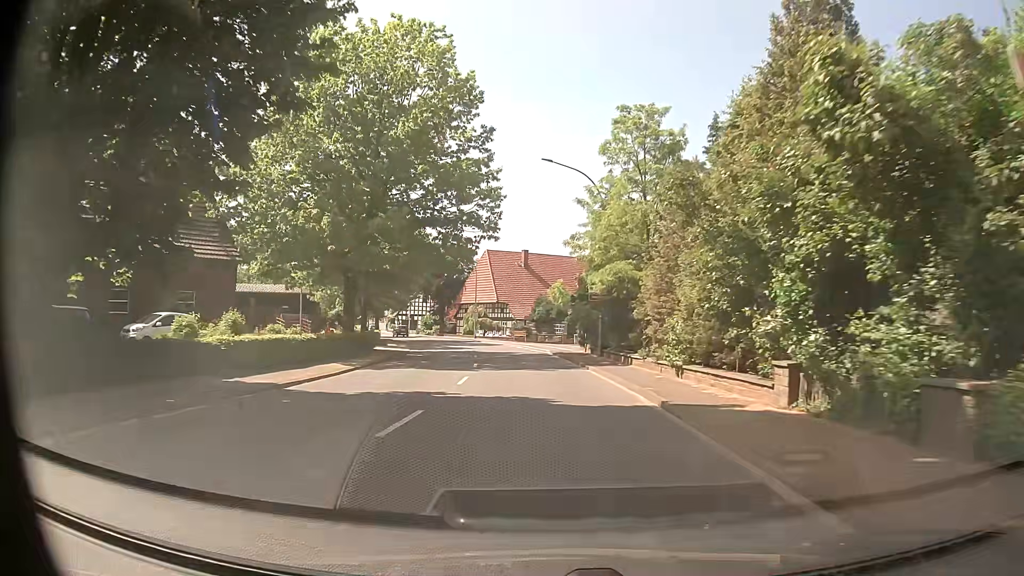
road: primary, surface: asphalt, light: Day
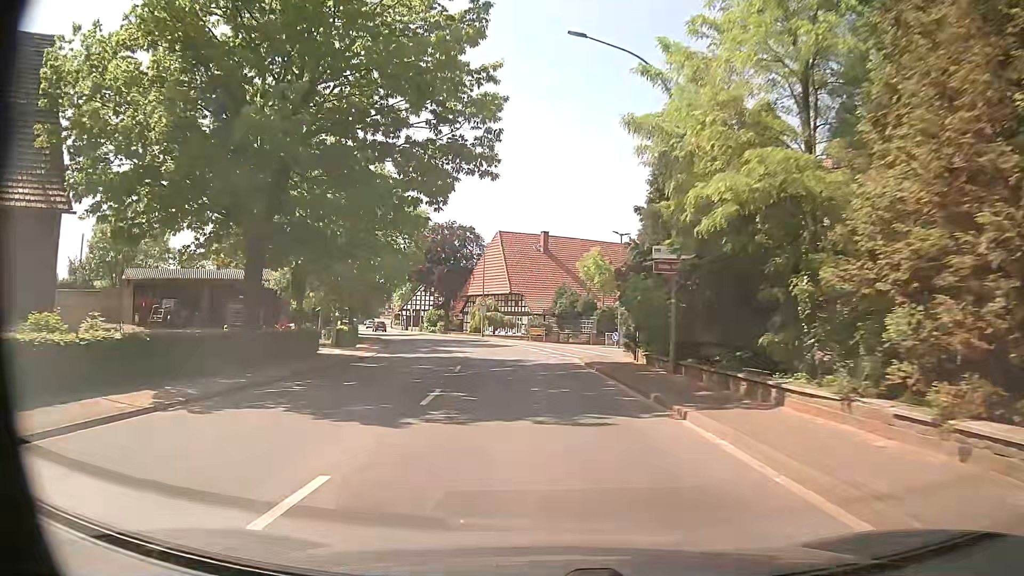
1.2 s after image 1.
(-0.1, +14.7) m; -2°
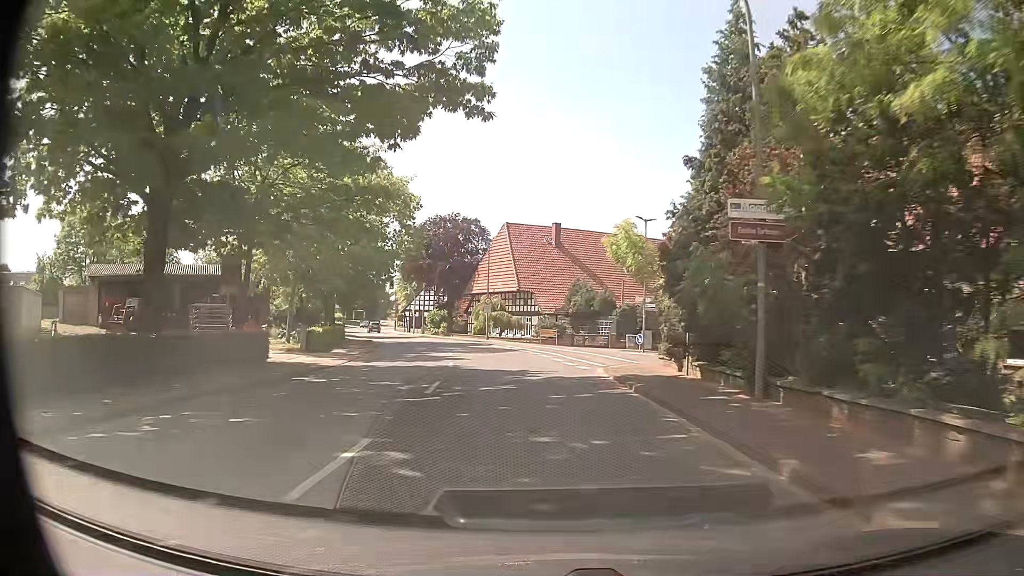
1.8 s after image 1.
(0.0, +6.9) m; 0°
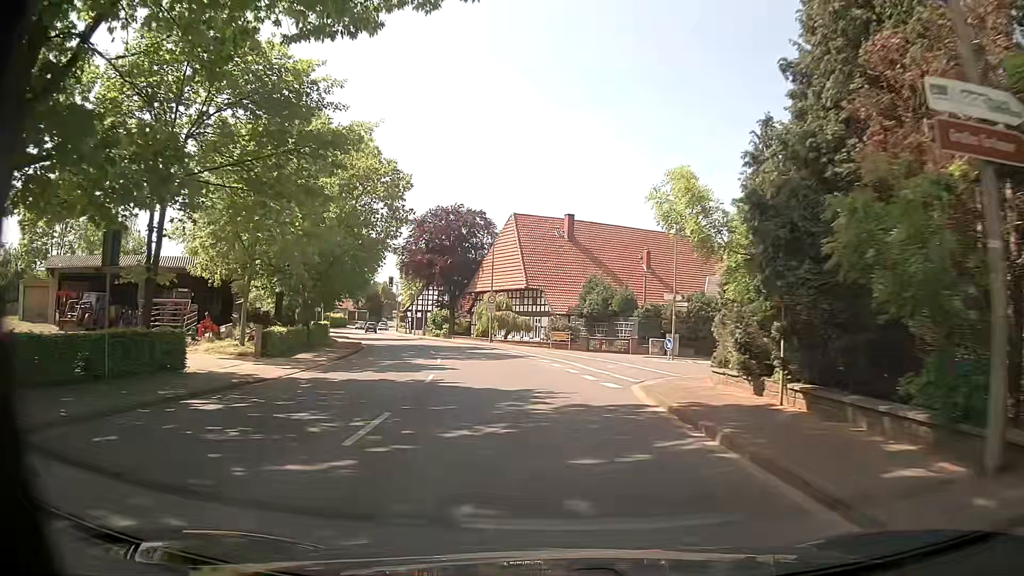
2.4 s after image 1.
(-0.1, +6.5) m; -3°
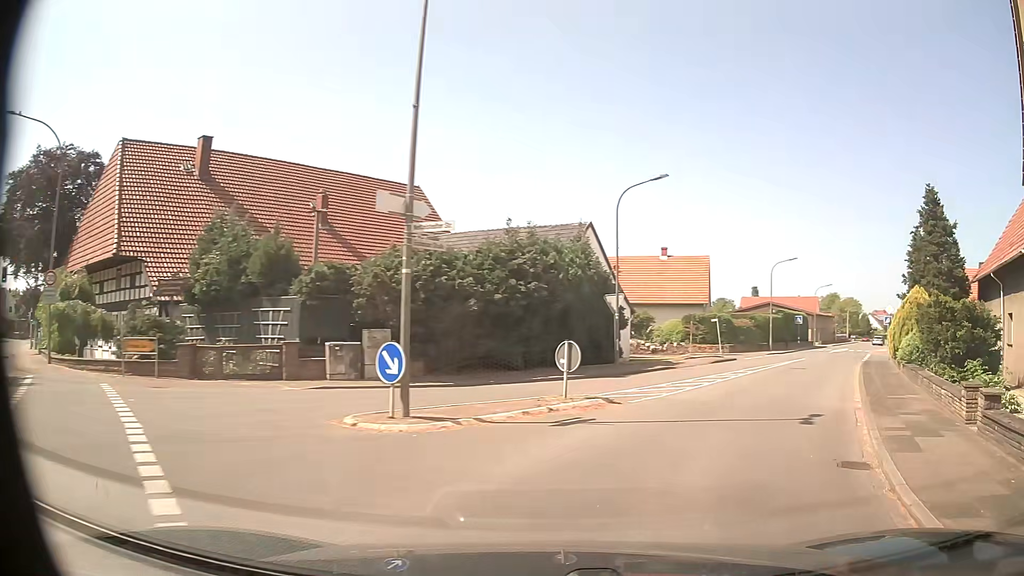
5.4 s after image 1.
(+3.1, +24.2) m; +27°
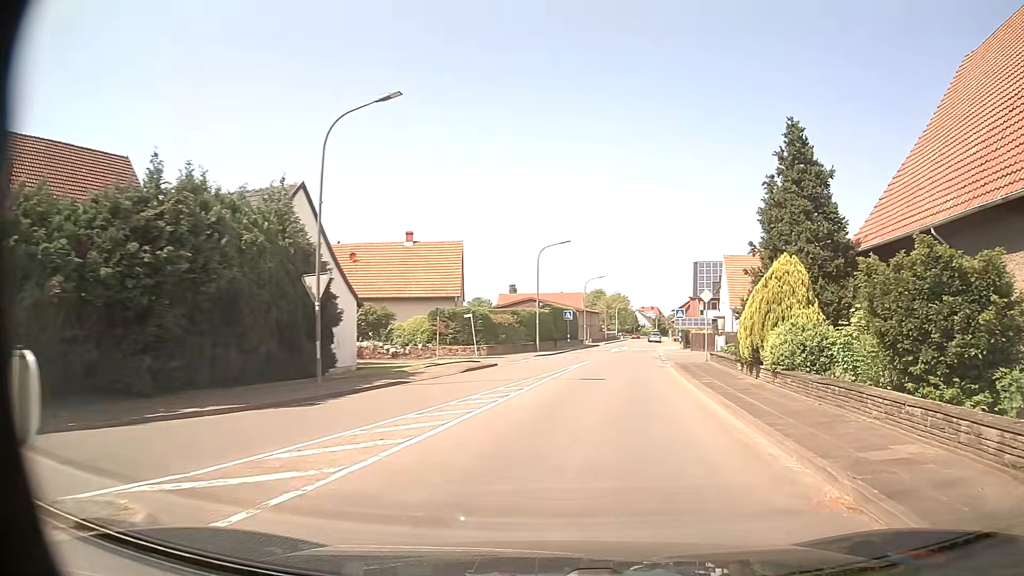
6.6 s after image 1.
(+1.9, +9.6) m; +21°
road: tertiary
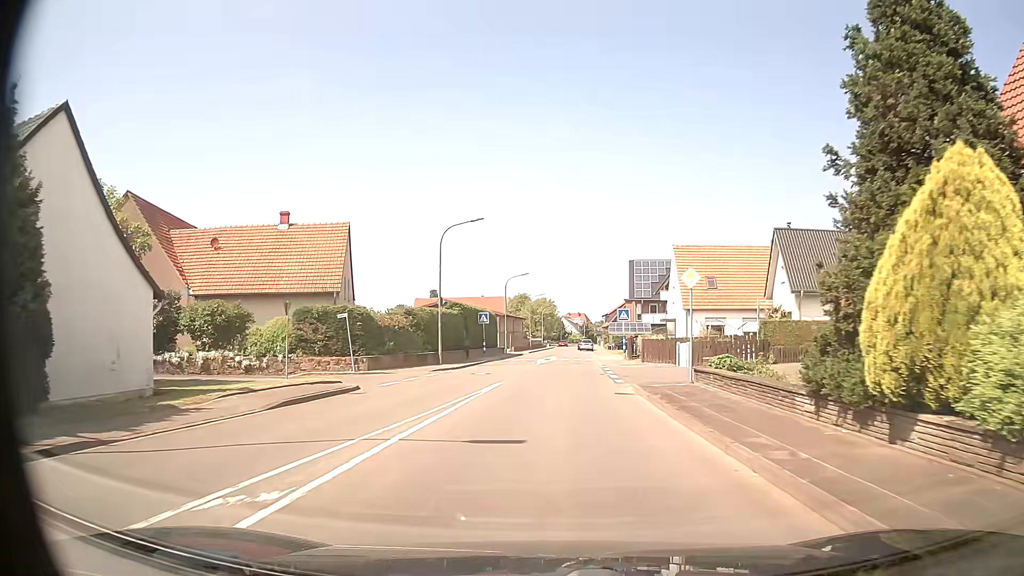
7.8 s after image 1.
(+0.9, +11.6) m; +7°
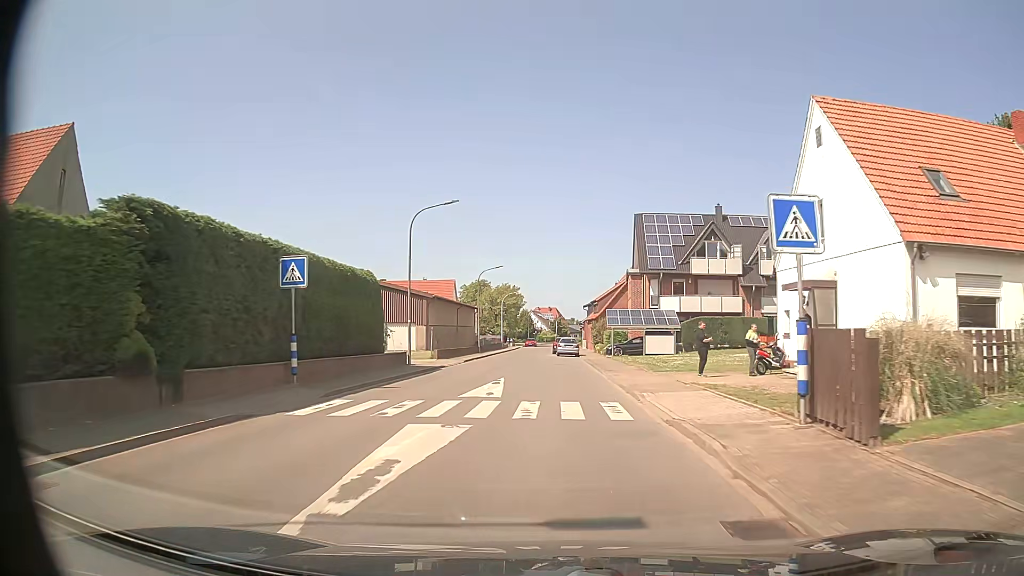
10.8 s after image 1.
(+0.9, +34.4) m; +3°
(0, +10) (0, +20) (0, +30) (-1, +40) (-1, +50) (-2, +60) (-1, +70) (-1, +80) (0, +90) (0, +100) m
